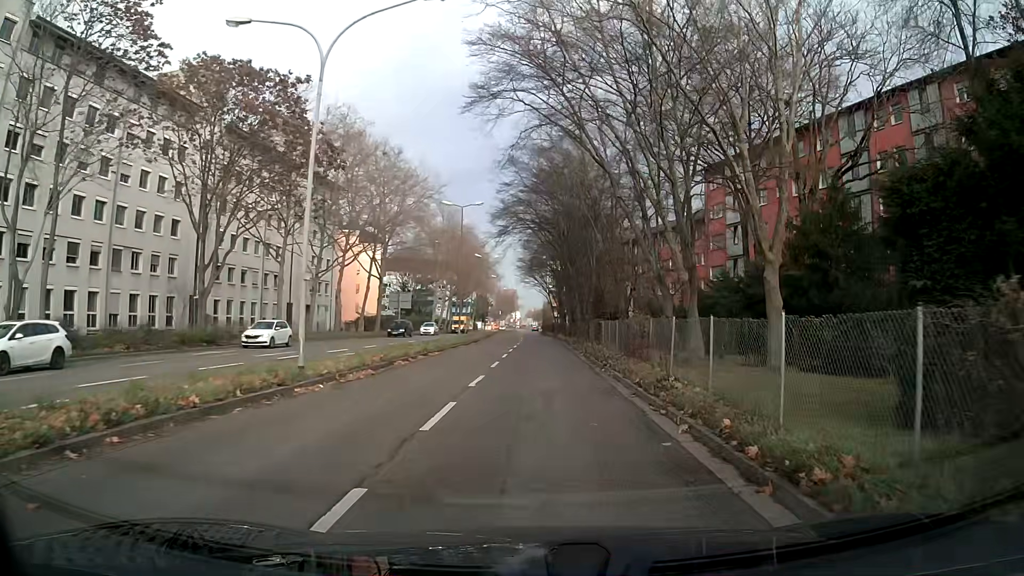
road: secondary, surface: asphalt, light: Day
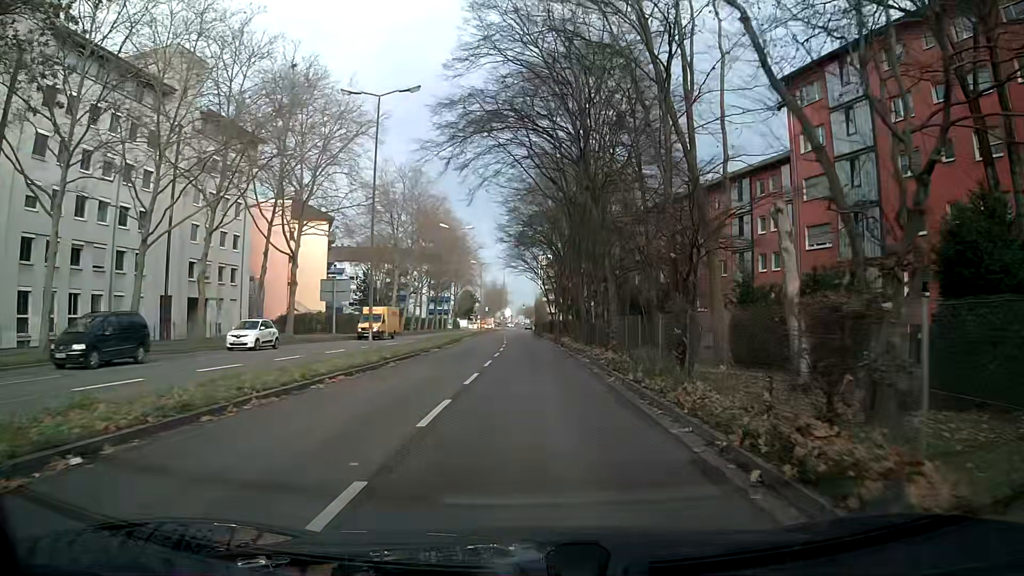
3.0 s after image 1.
(+0.6, +24.5) m; +1°
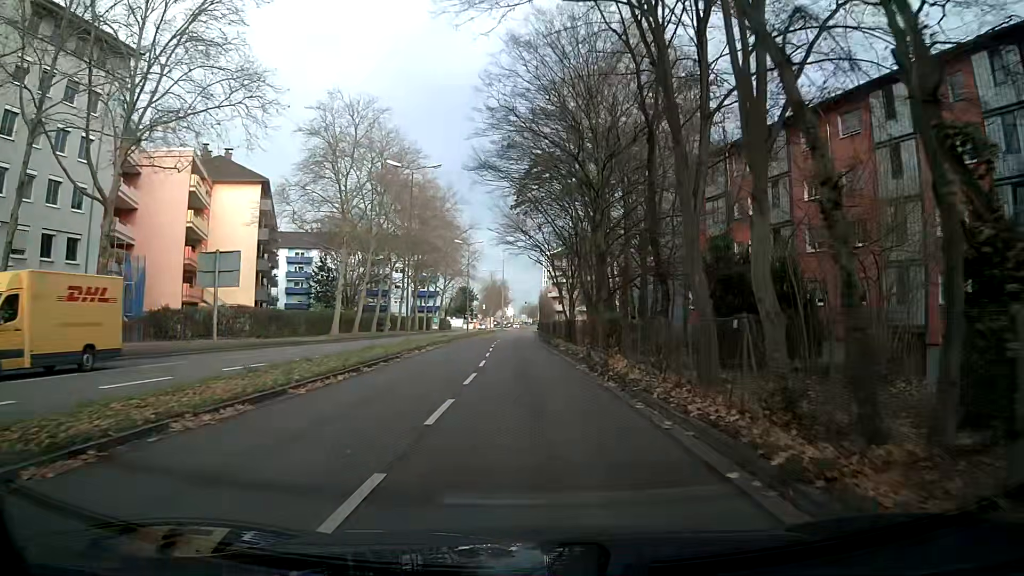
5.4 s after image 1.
(-0.3, +23.8) m; -2°
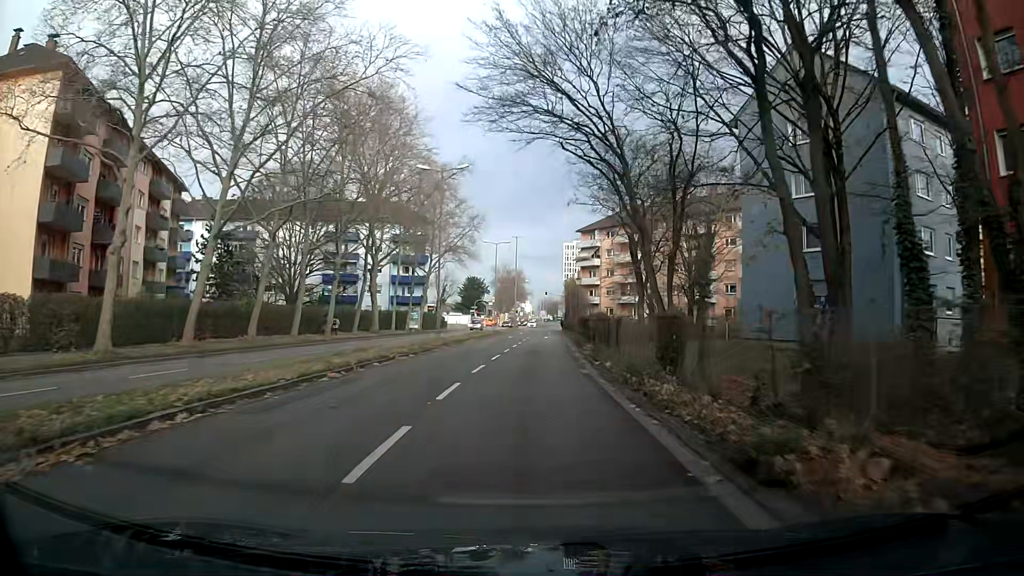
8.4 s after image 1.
(+0.2, +33.8) m; -1°
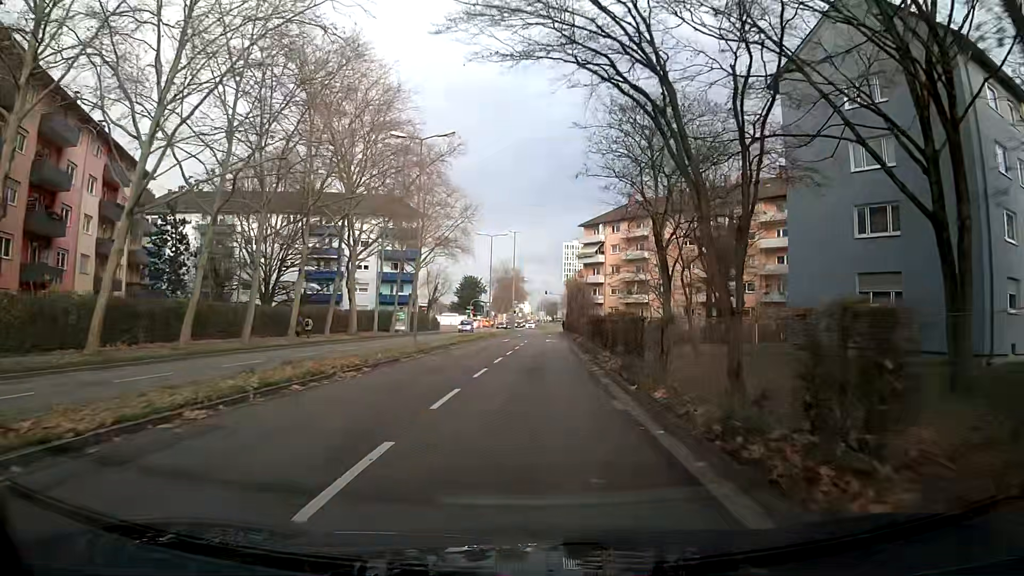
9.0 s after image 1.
(0.0, +7.1) m; 0°
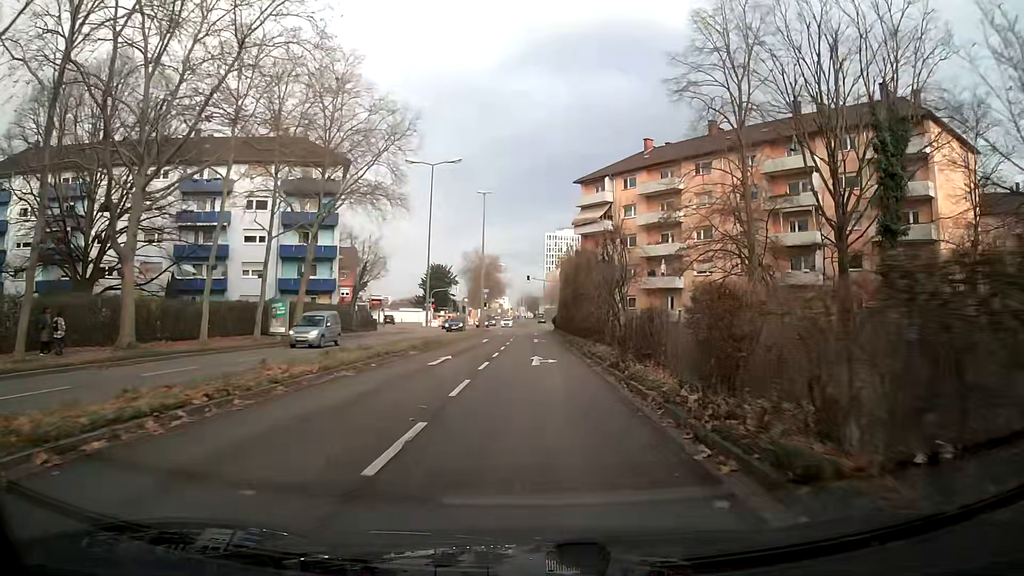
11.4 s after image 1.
(+0.7, +28.6) m; +2°
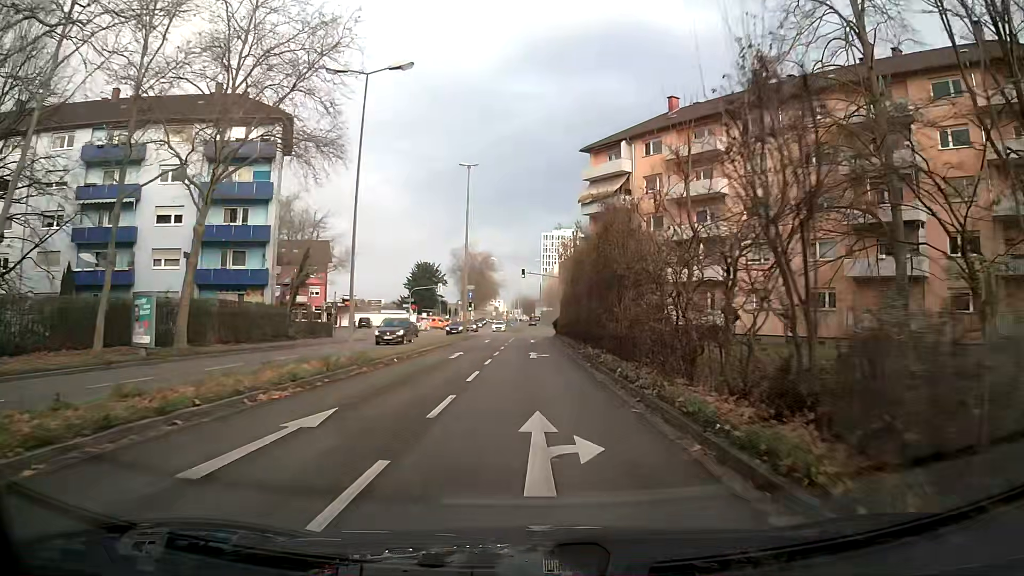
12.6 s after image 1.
(+0.1, +14.3) m; 0°
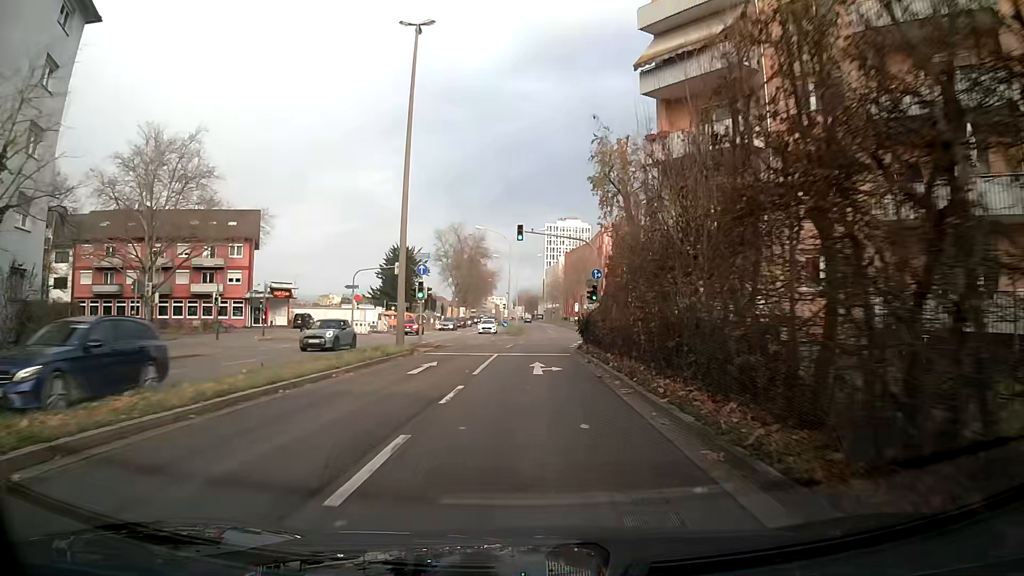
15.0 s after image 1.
(-0.1, +28.7) m; 0°
(0, +10) (0, +20) (+1, +30) (+1, +40) (+3, +50) (+4, +60) (+4, +70) (+4, +80) (+4, +90) (+4, +100) m
